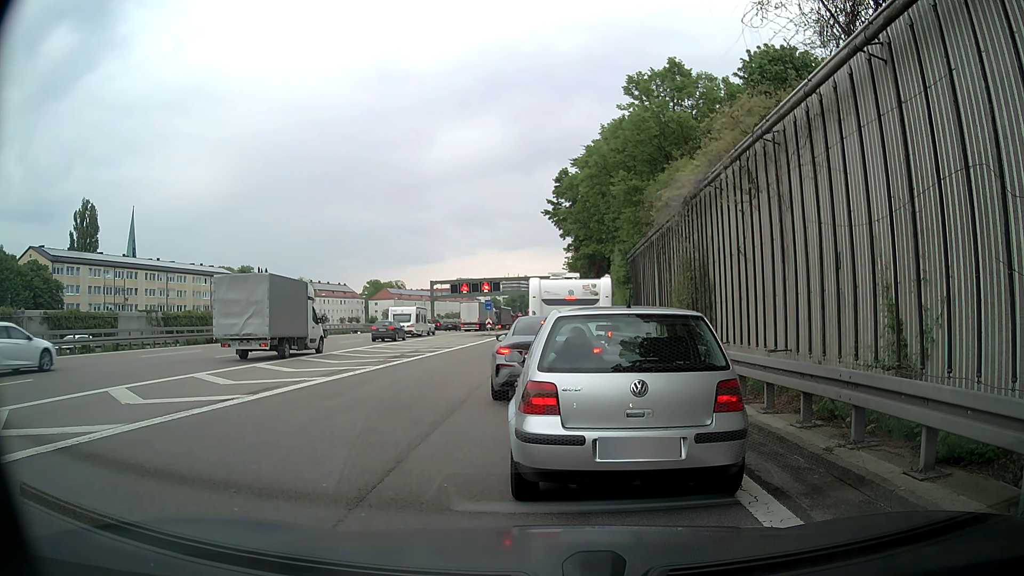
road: motorway_link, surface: asphalt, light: Day
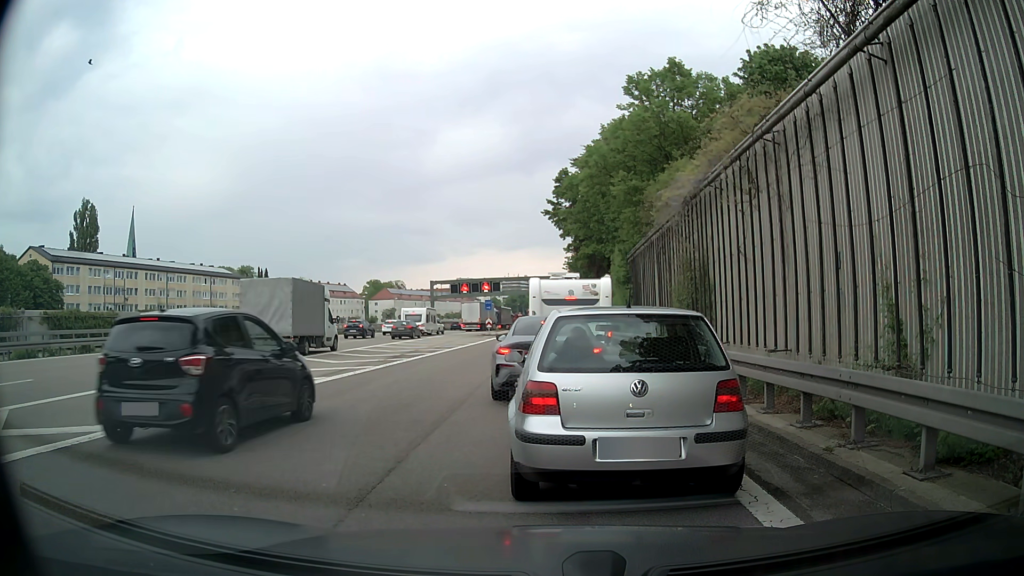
(0.0, 0.0) m; 0°
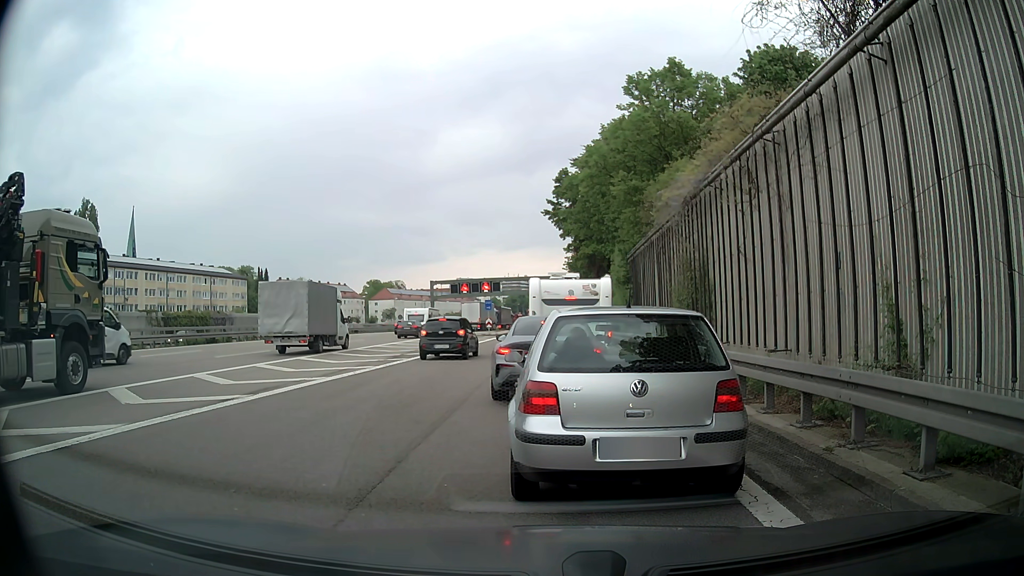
(0.0, 0.0) m; 0°
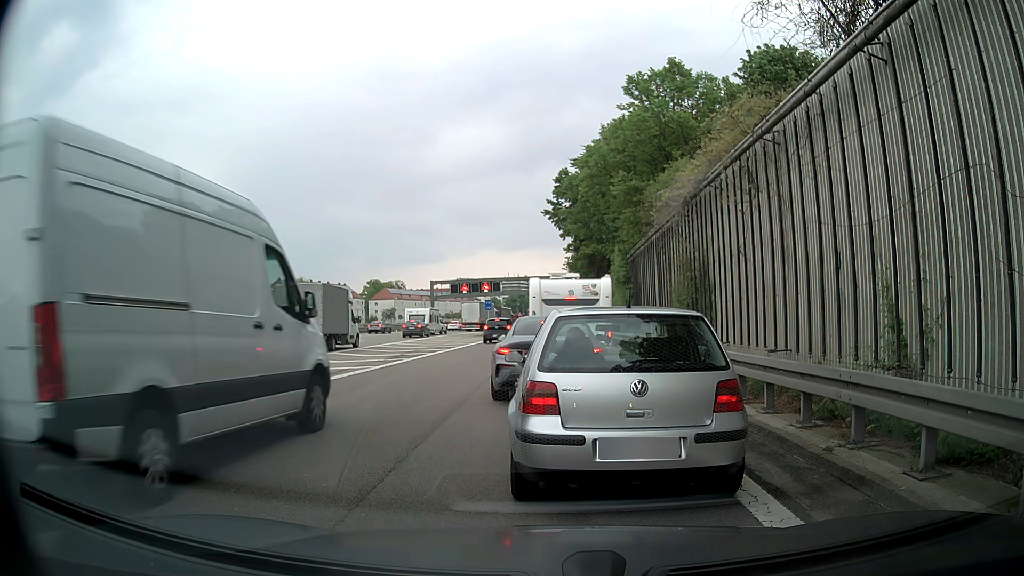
(0.0, 0.0) m; 0°
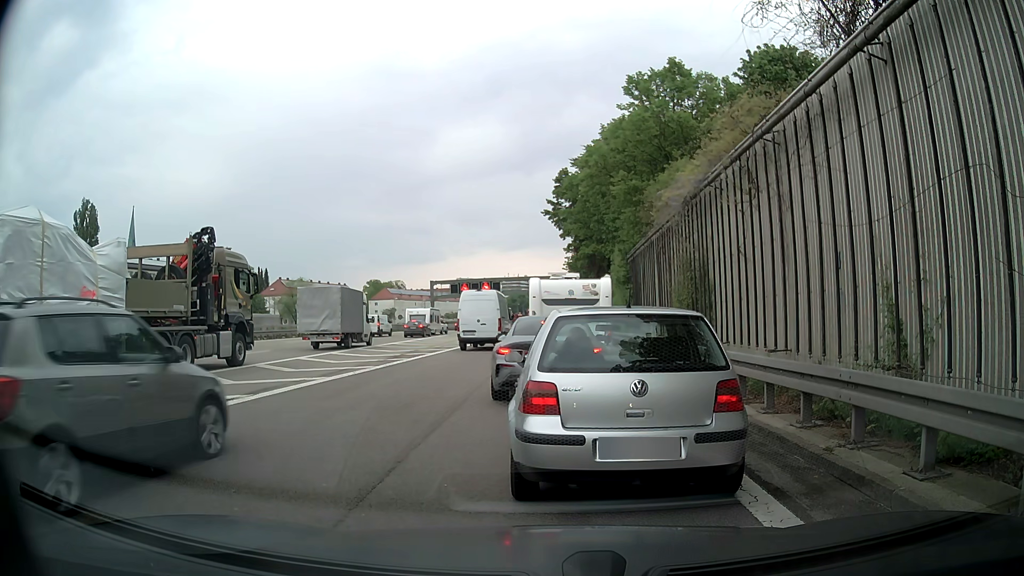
(0.0, 0.0) m; 0°
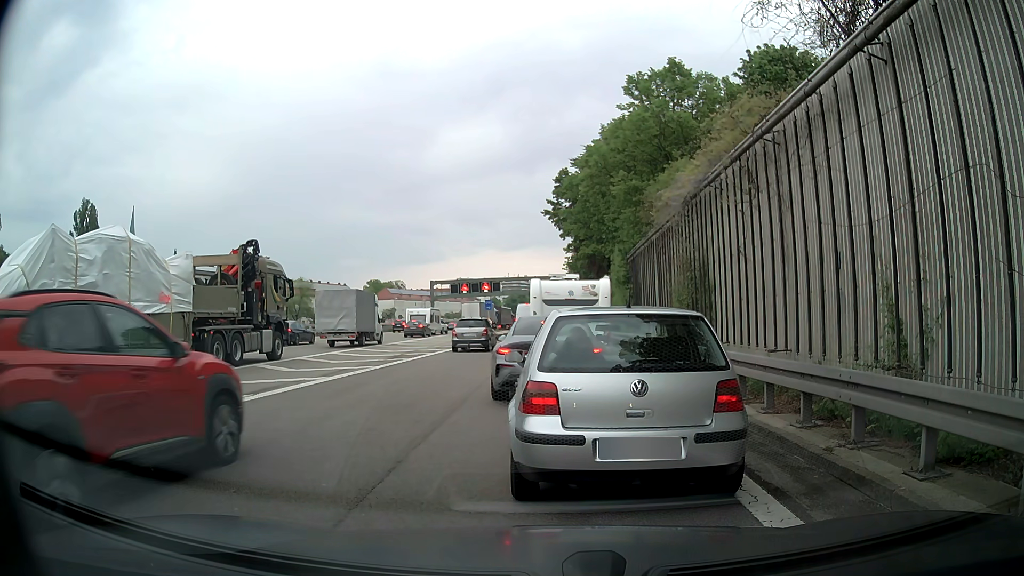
(0.0, 0.0) m; 0°
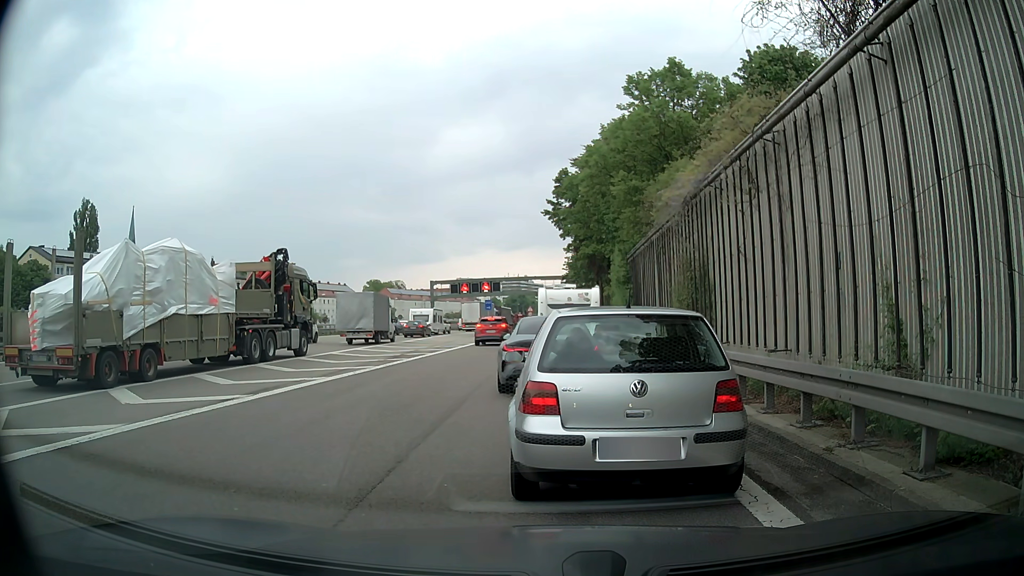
(0.0, 0.0) m; 0°
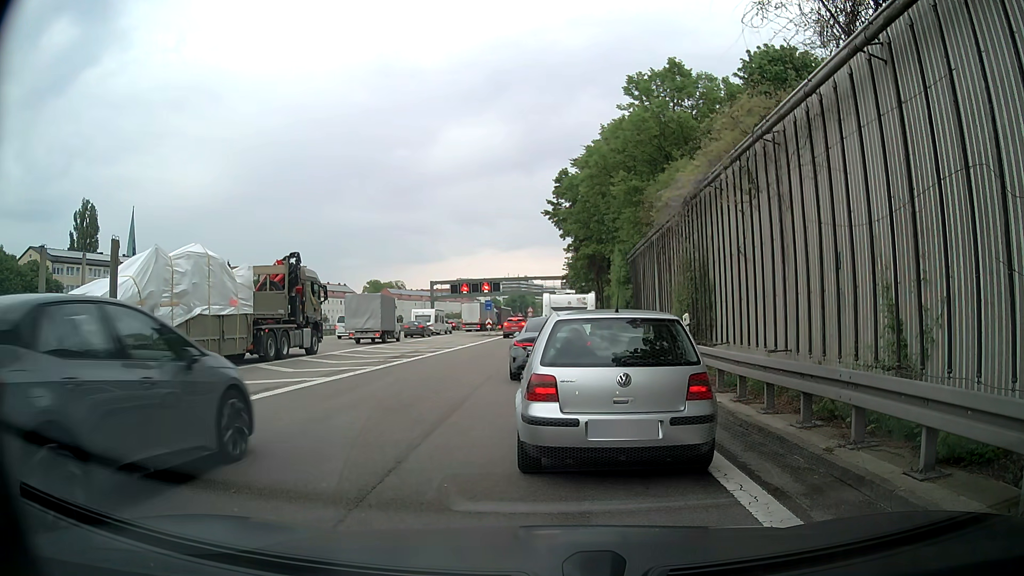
(0.0, 0.0) m; 0°
